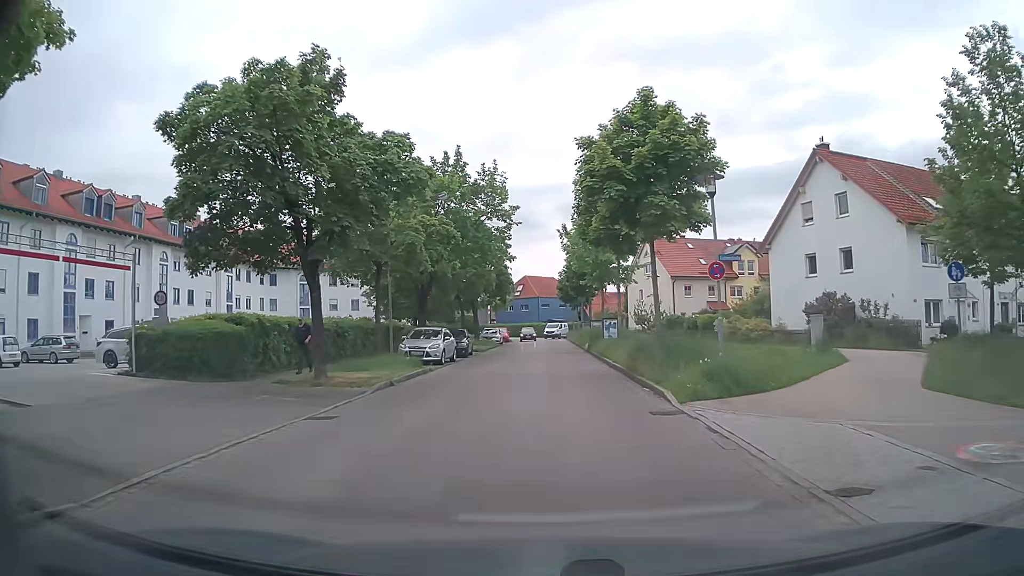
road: residential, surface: asphalt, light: Day
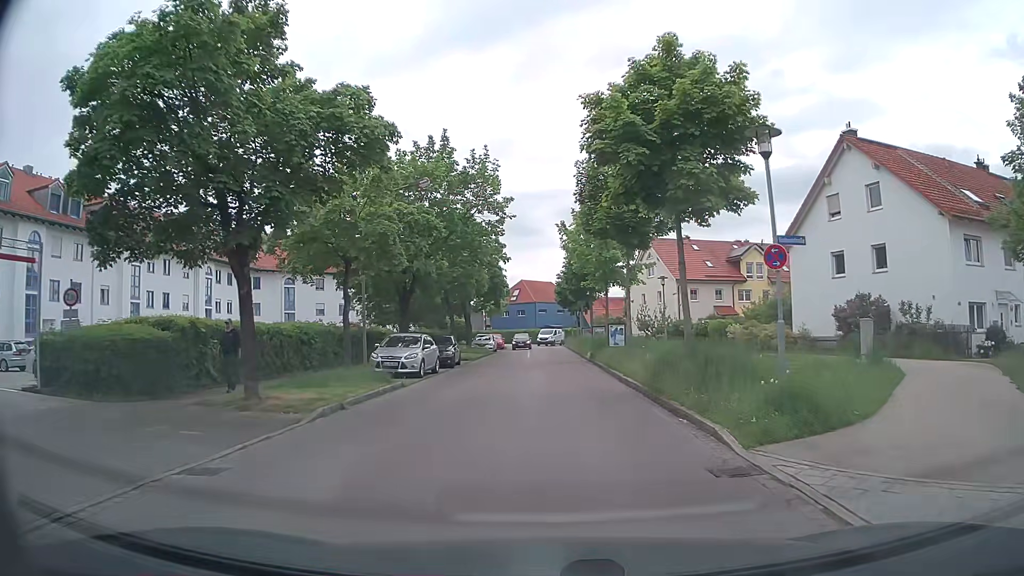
(0.0, +4.0) m; -1°
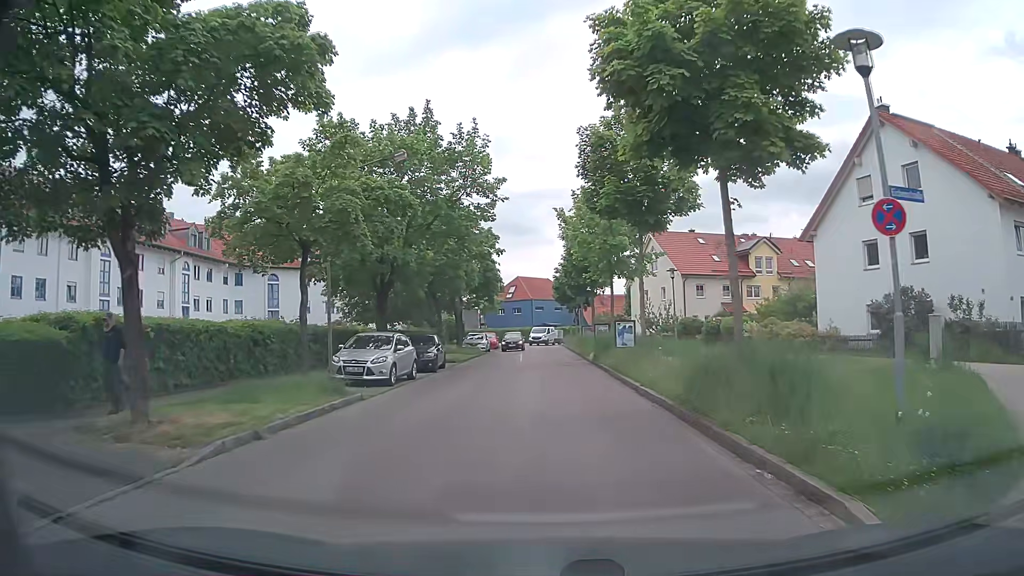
(0.0, +3.9) m; +1°
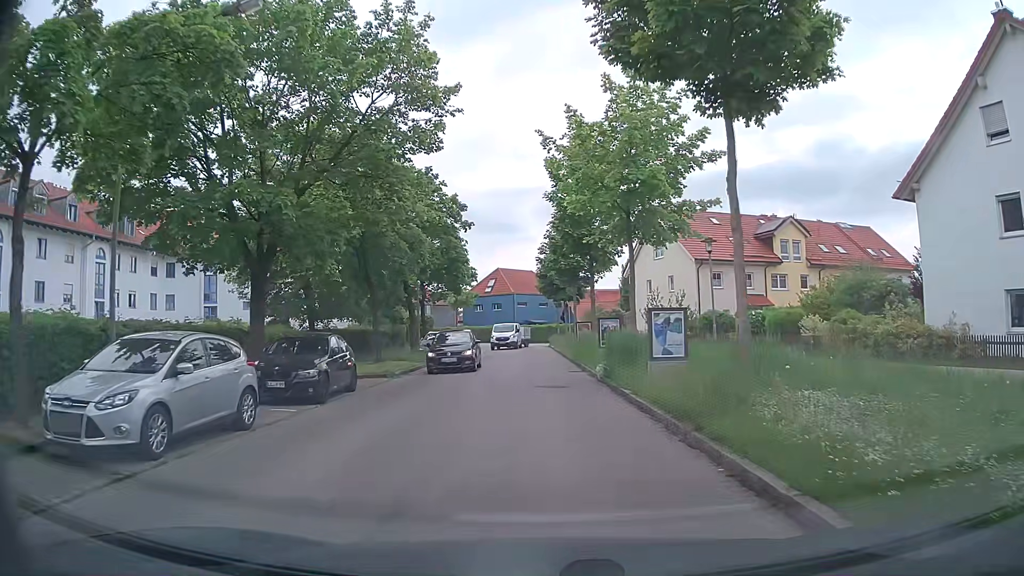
(+0.2, +11.3) m; +1°
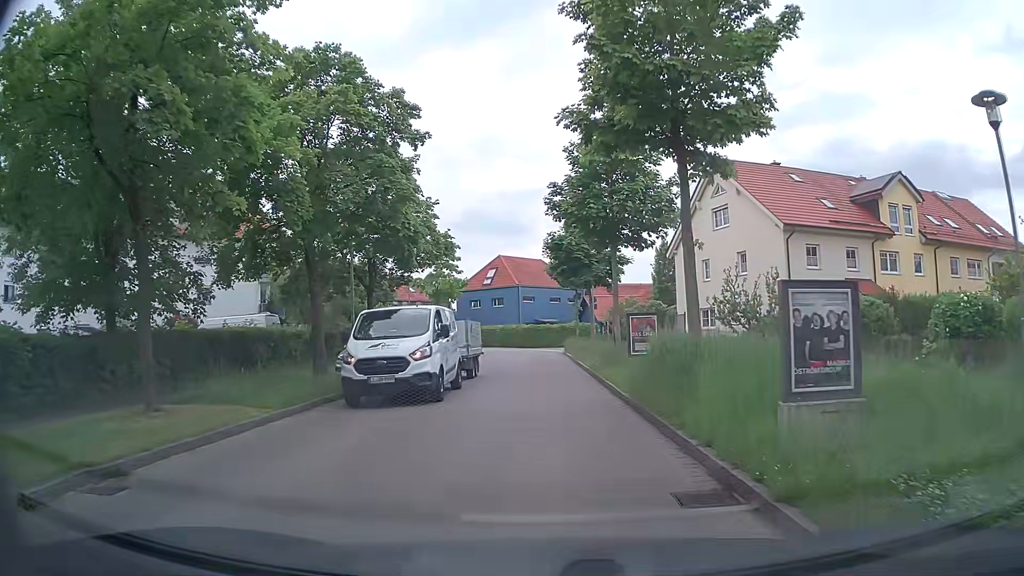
(0.0, +16.9) m; +1°
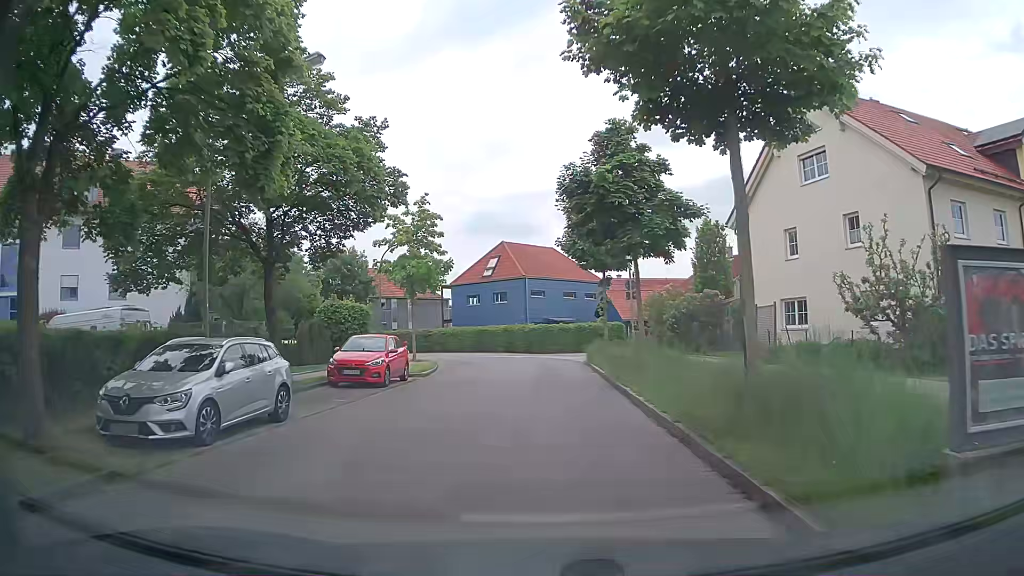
(-0.3, +12.8) m; -1°
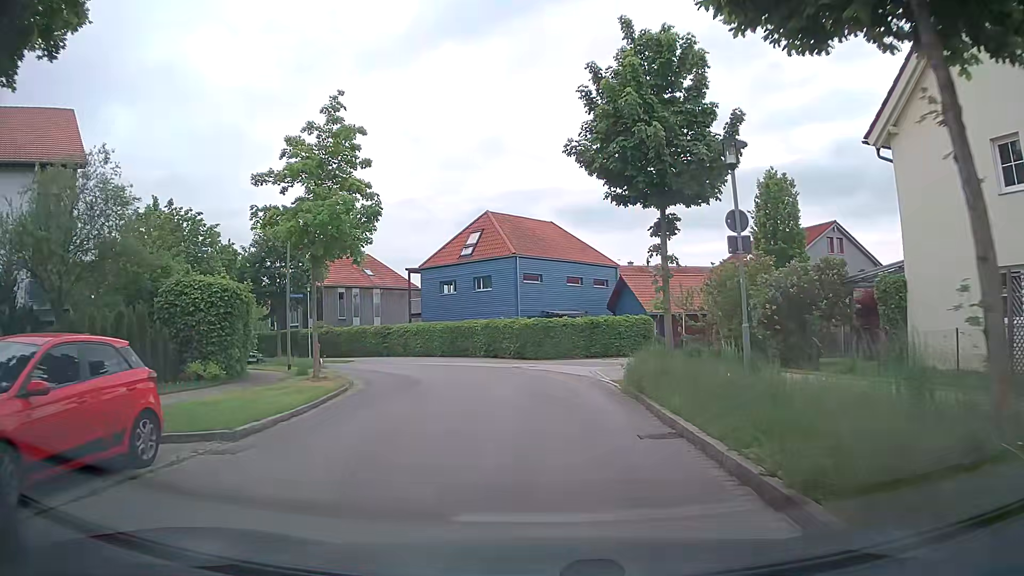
(-0.1, +15.0) m; 0°
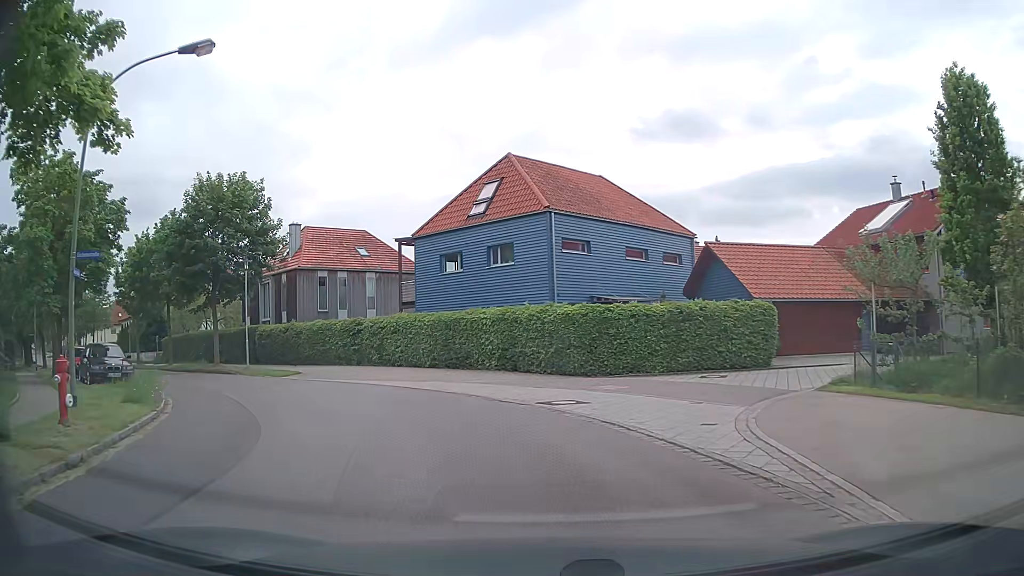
(-0.3, +15.1) m; -2°
(-1, +10) (-6, +19) (-13, +26) (-20, +32) (-28, +39) (-35, +45) (-43, +52) (-50, +59) (-58, +65) (-65, +72) m
